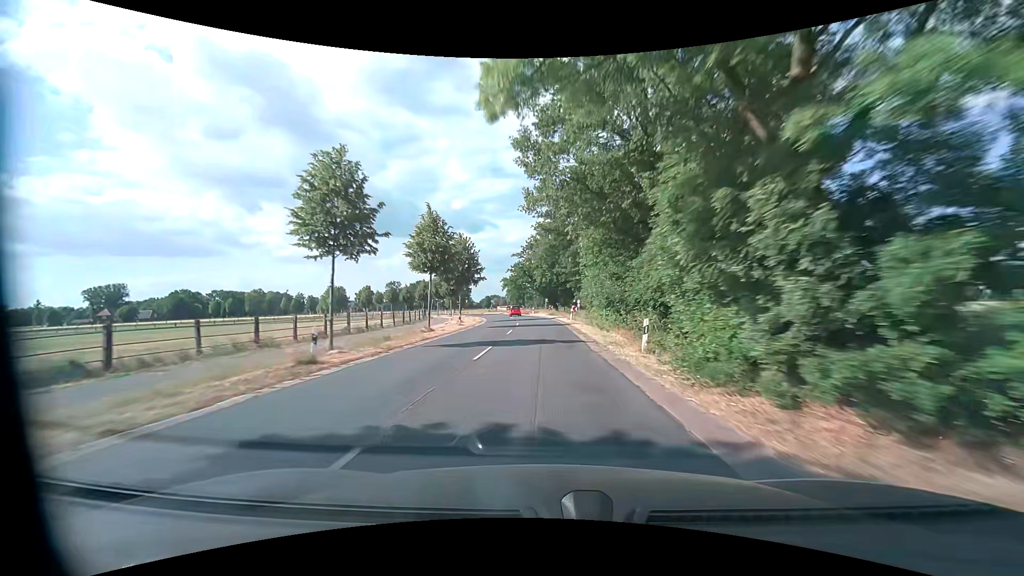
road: secondary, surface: asphalt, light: Day
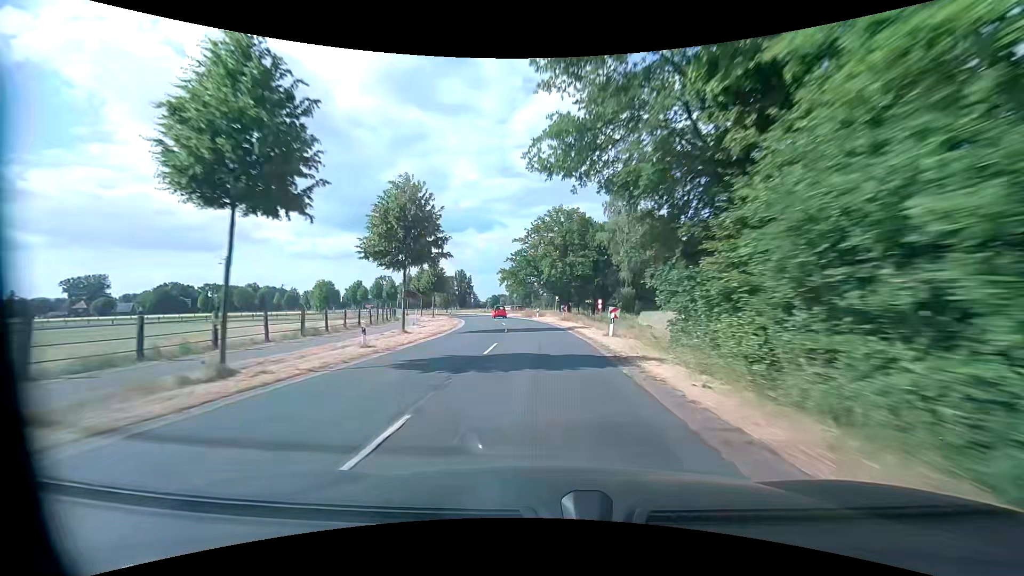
(-0.1, +22.5) m; -1°
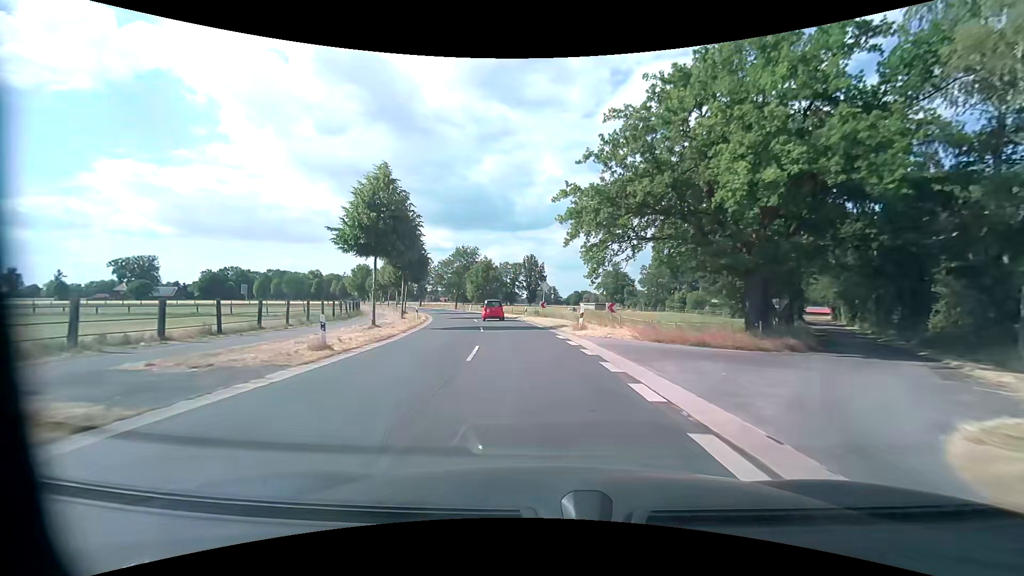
(-2.8, +50.3) m; -9°
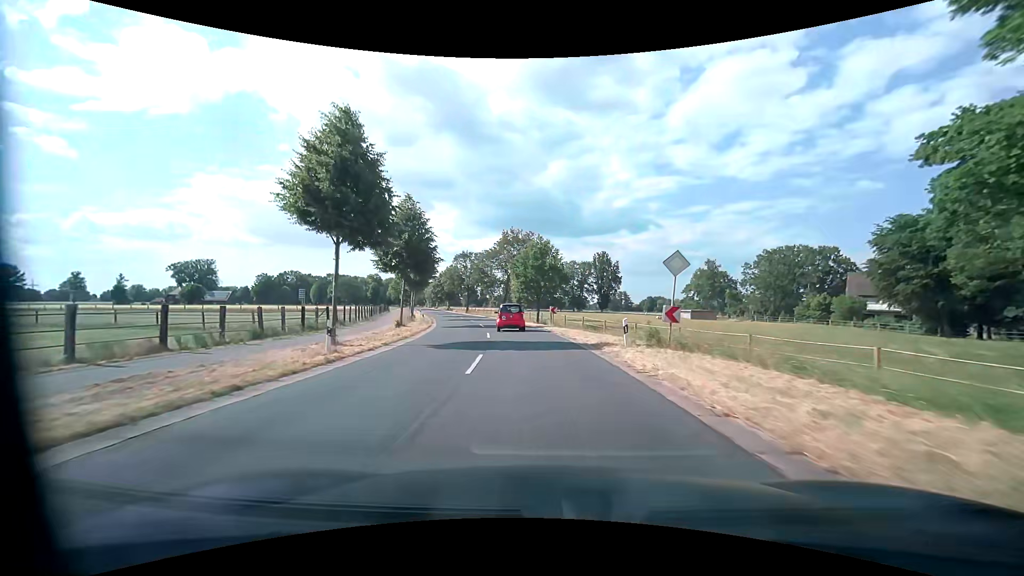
(-1.8, +25.4) m; -7°
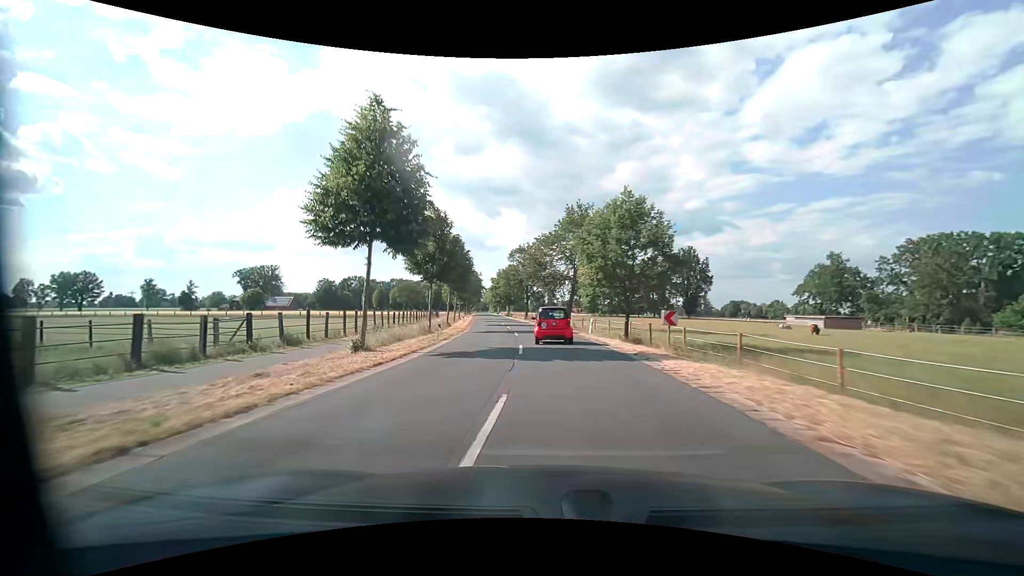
(-1.1, +18.8) m; -7°
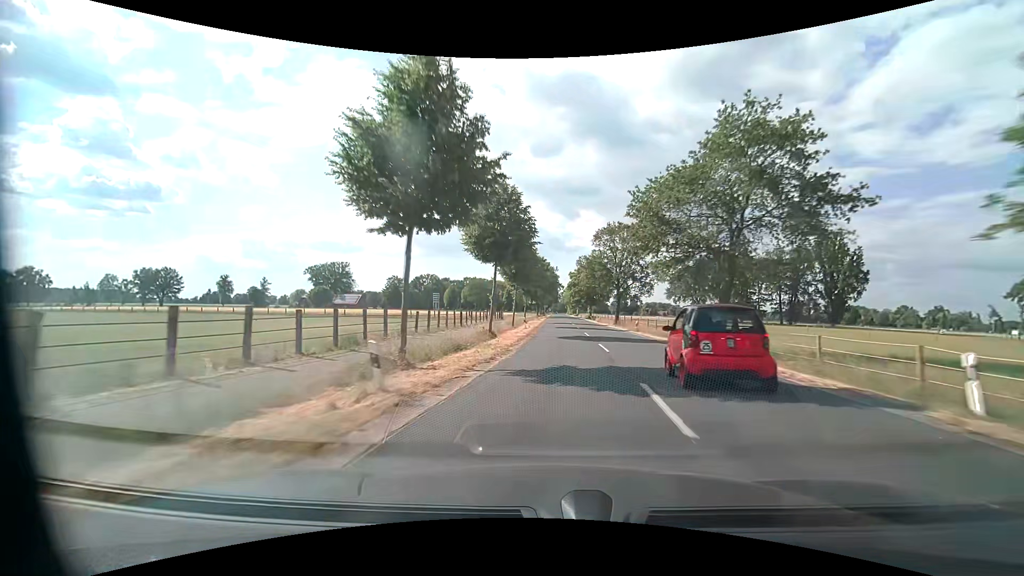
(-2.2, +22.7) m; -10°
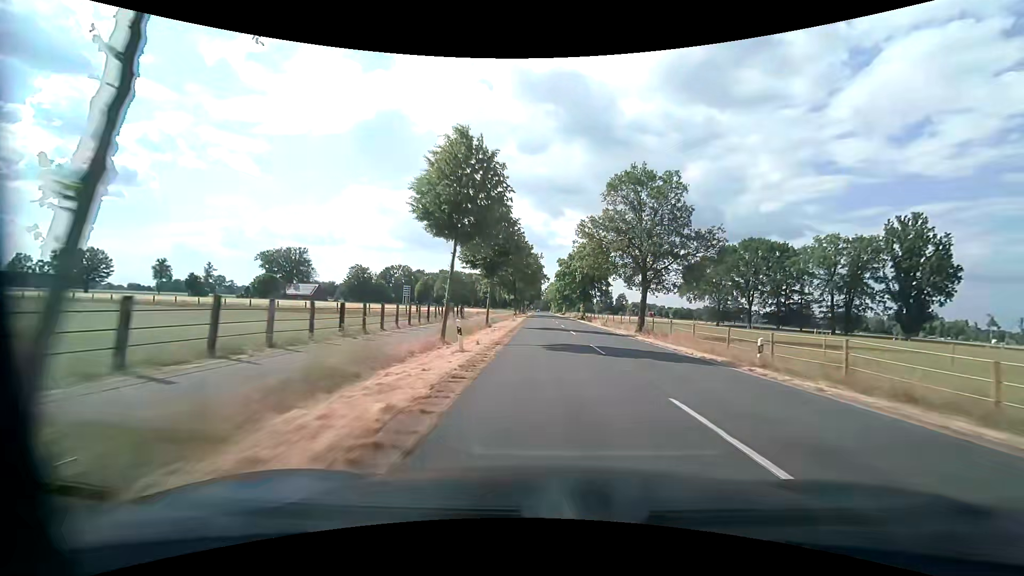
(+0.2, +26.5) m; +1°
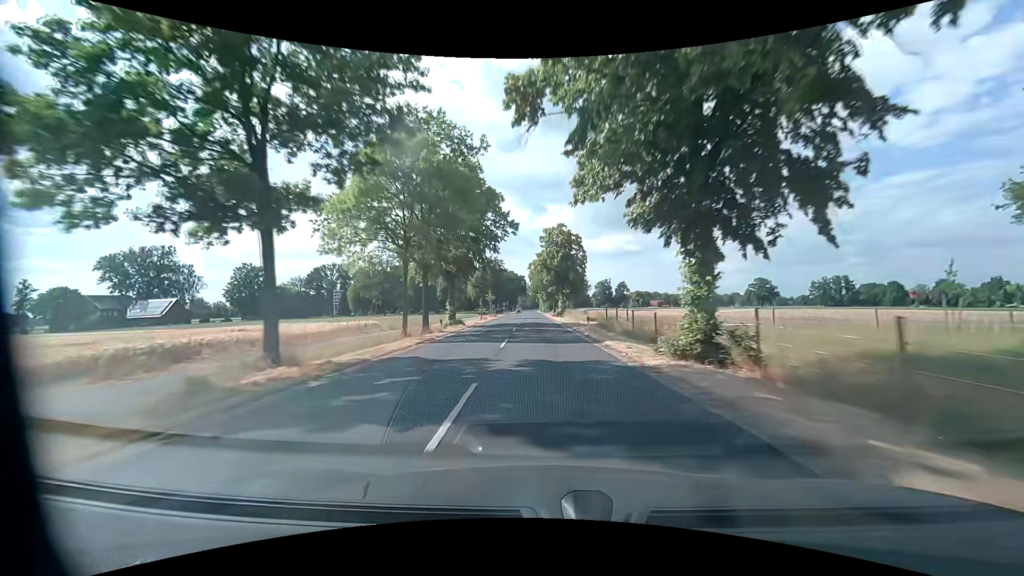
(+2.7, +71.1) m; +2°
(0, +10) (0, +20) (-1, +30) (-1, +40) (-1, +50) (-2, +60) (-2, +70) (-2, +80) (-3, +90) (-3, +100) m
